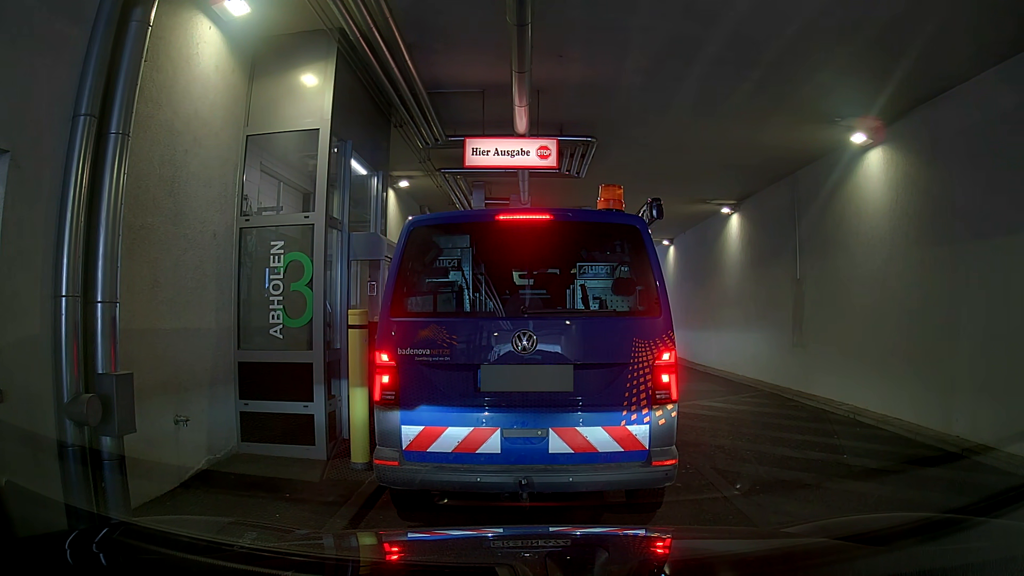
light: Day
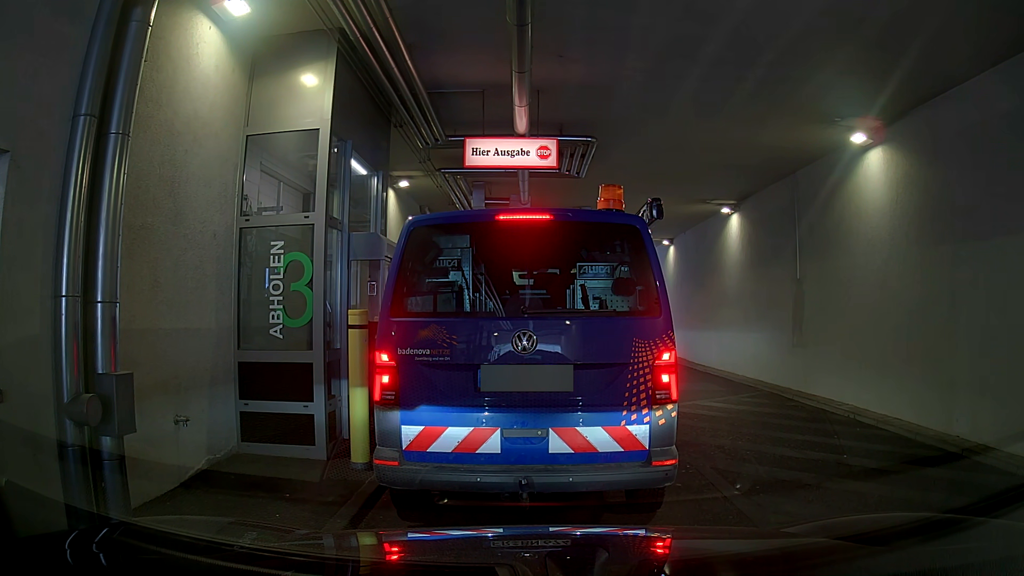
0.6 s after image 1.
(0.0, 0.0) m; 0°
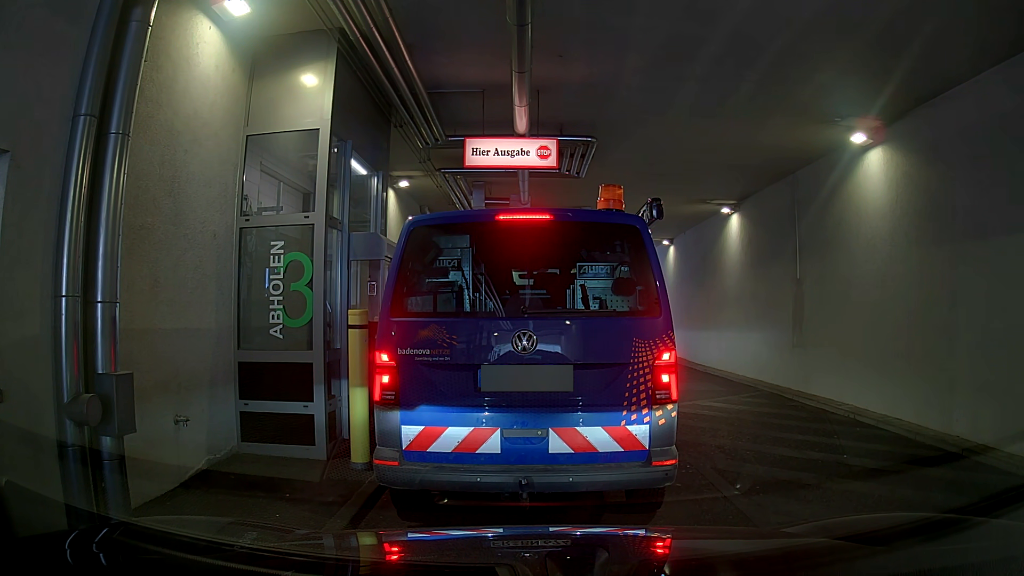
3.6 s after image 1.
(0.0, 0.0) m; 0°
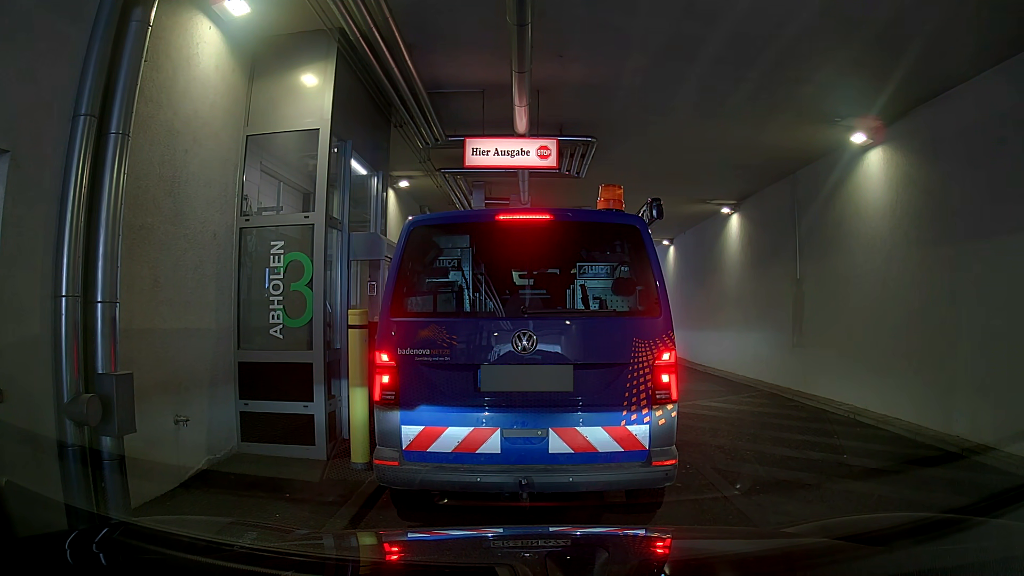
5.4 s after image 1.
(0.0, 0.0) m; 0°
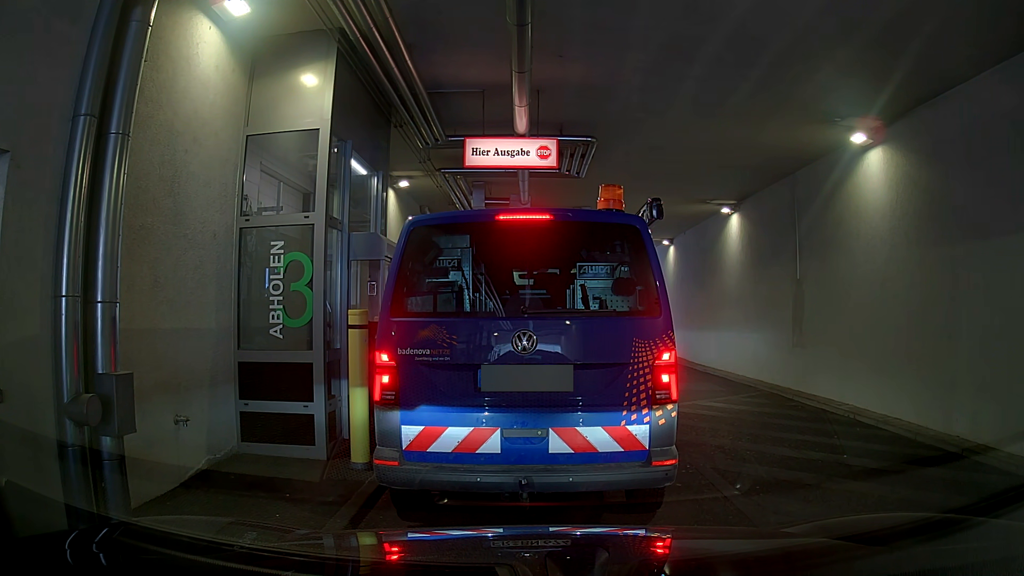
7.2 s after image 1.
(0.0, 0.0) m; 0°
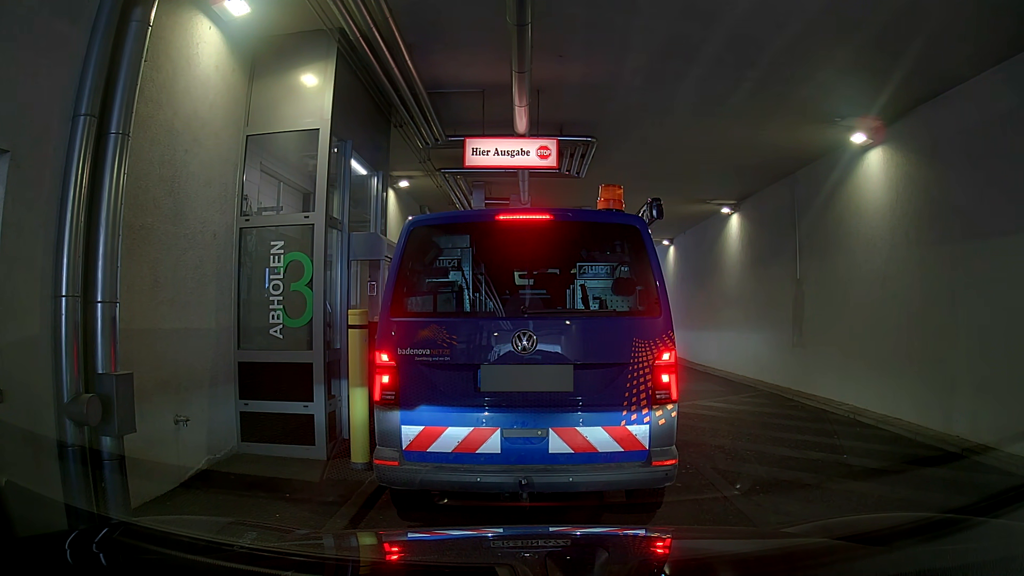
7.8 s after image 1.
(0.0, 0.0) m; 0°
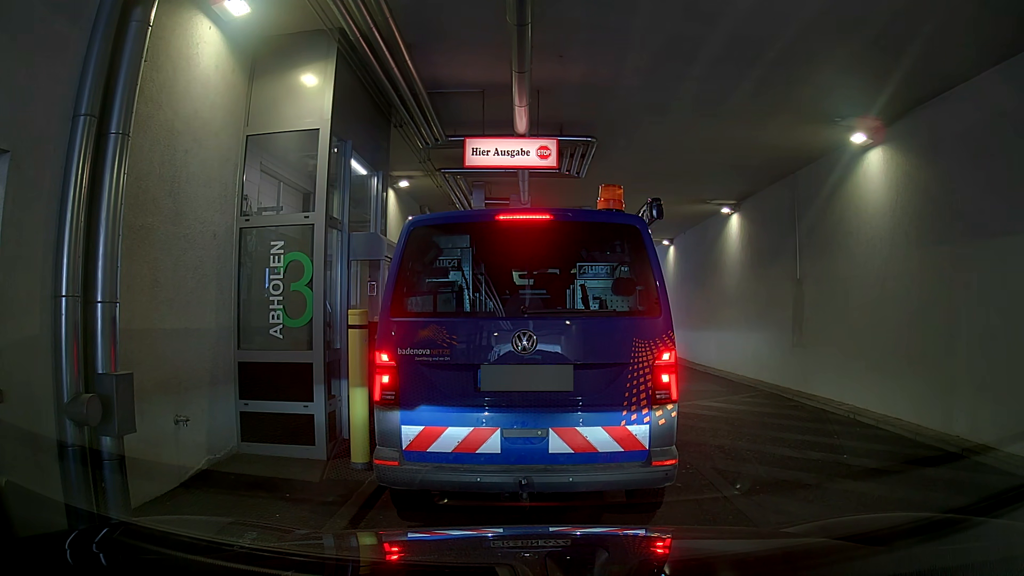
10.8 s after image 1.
(0.0, 0.0) m; 0°
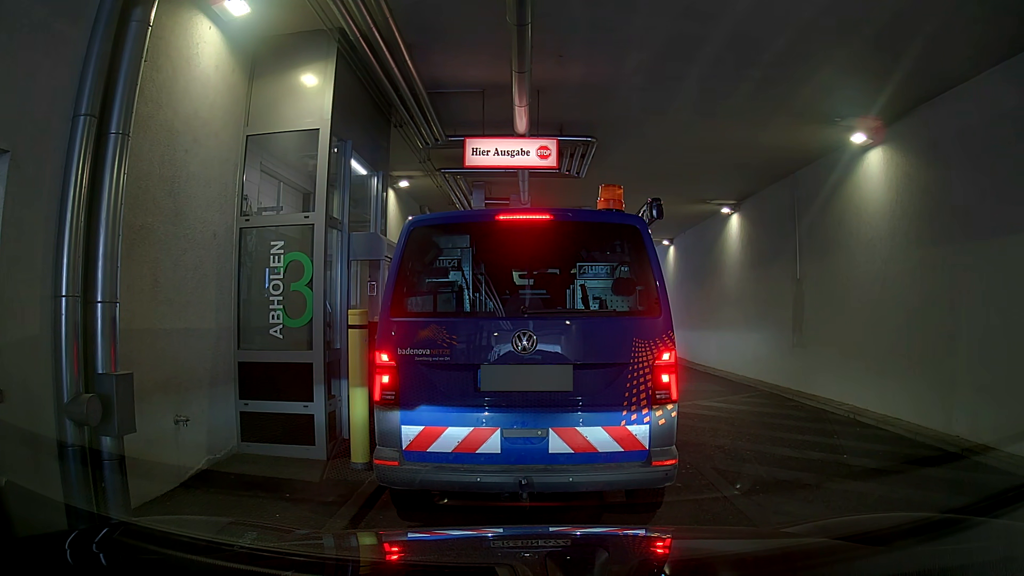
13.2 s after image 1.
(0.0, 0.0) m; 0°
